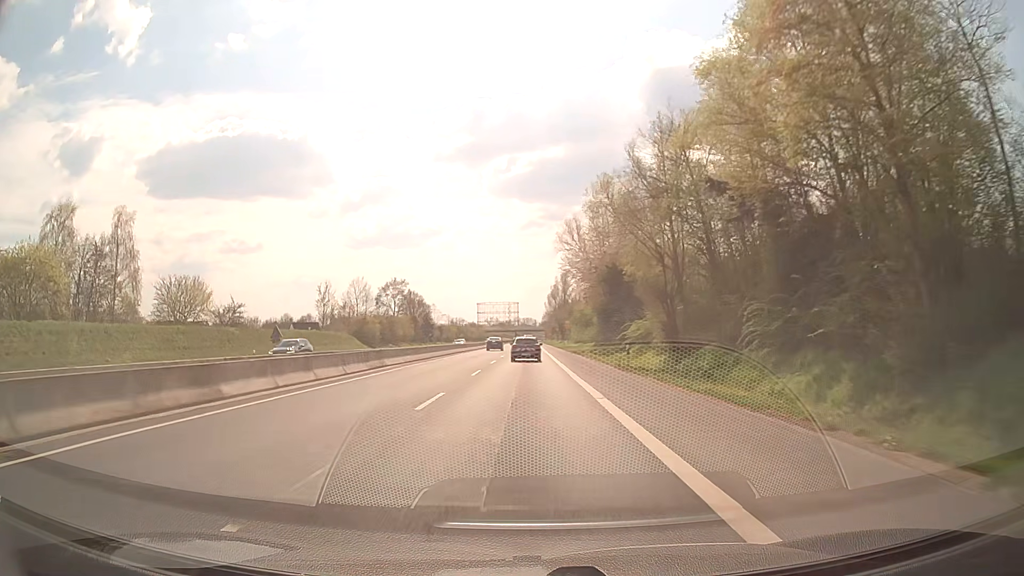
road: trunk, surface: asphalt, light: Day
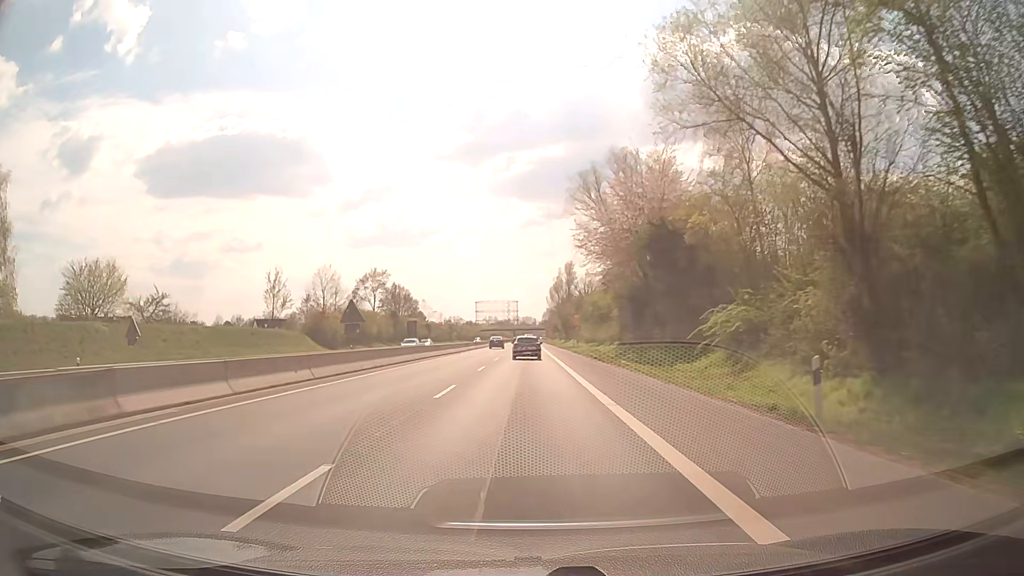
(0.0, +21.8) m; 0°
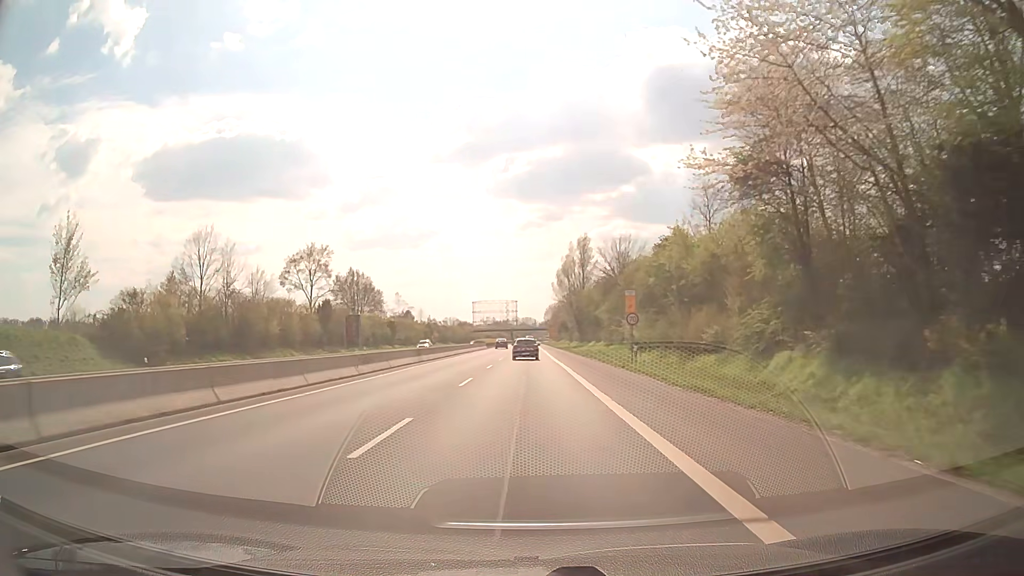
(+0.2, +43.6) m; 0°
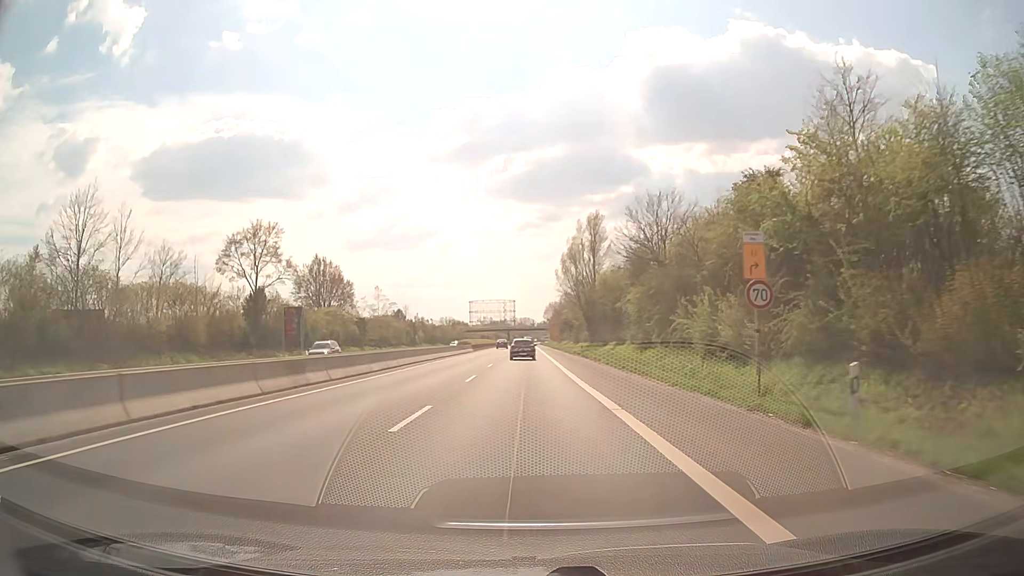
(+0.1, +21.8) m; +1°
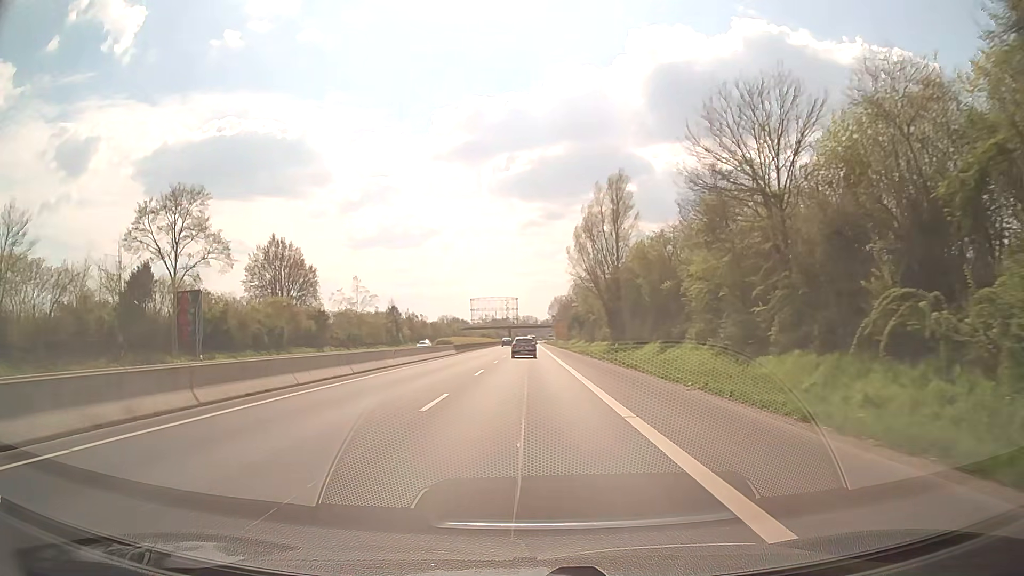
(-0.1, +21.8) m; 0°
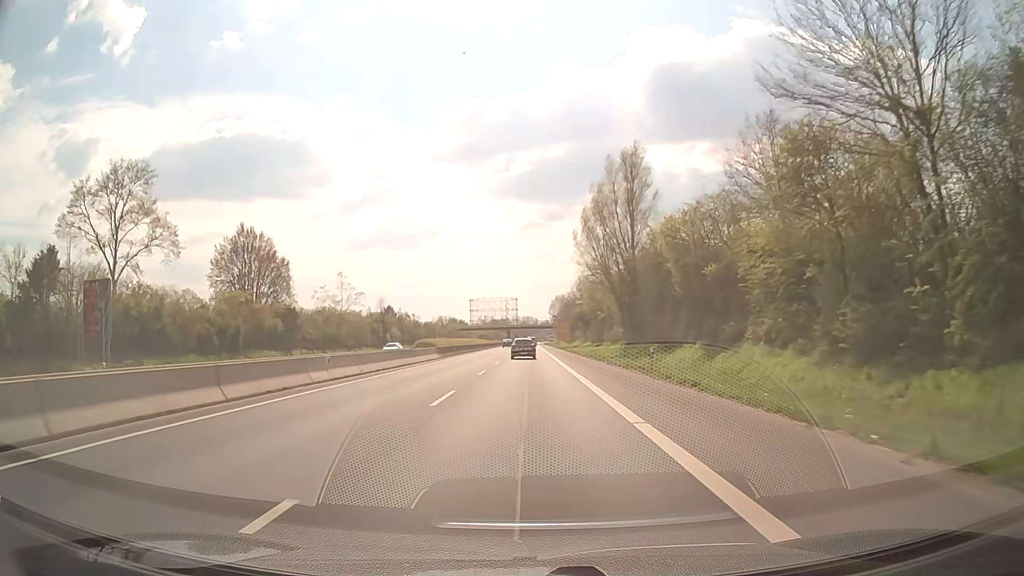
(0.0, +10.9) m; 0°
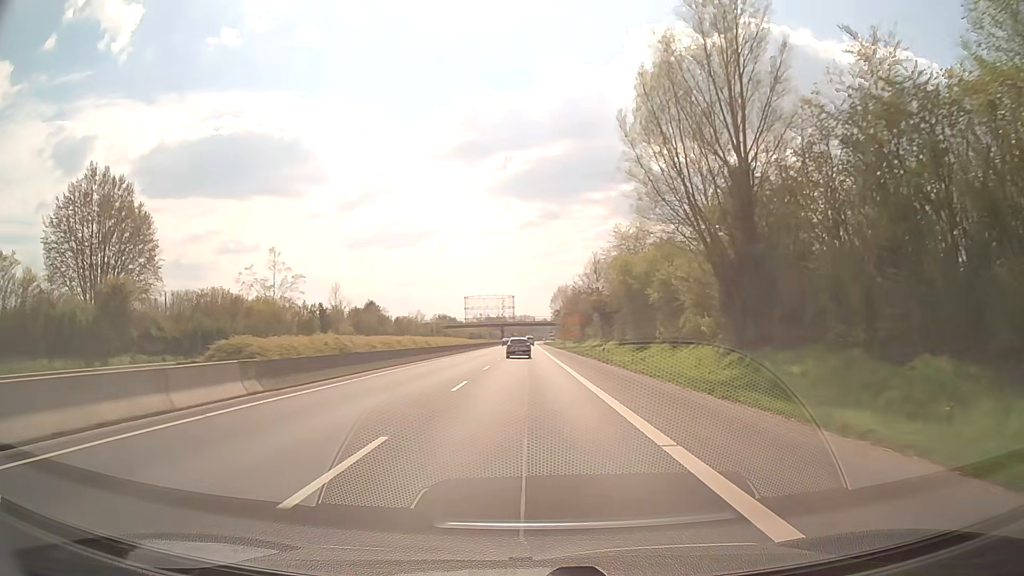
(0.0, +32.6) m; 0°
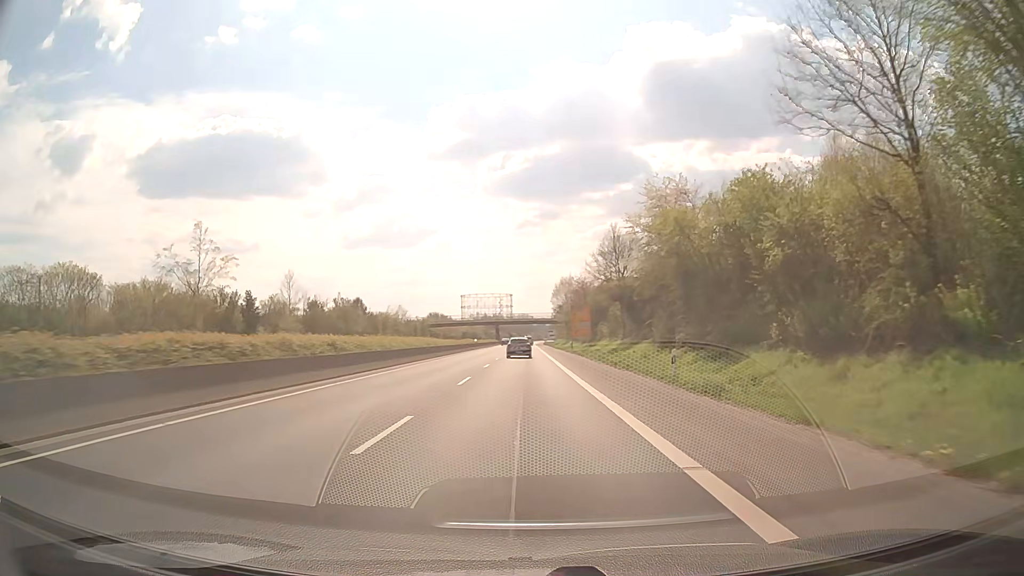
(0.0, +21.7) m; 0°
(0, +10) (0, +20) (0, +30) (0, +40) (0, +50) (0, +60) (0, +70) (0, +80) (0, +90) (0, +100) m
